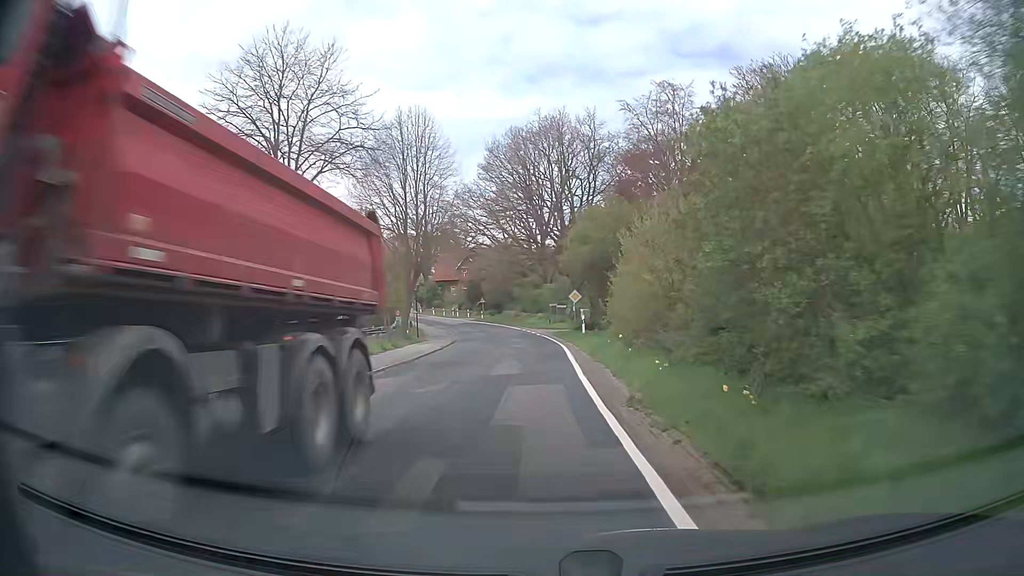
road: secondary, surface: asphalt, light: Day
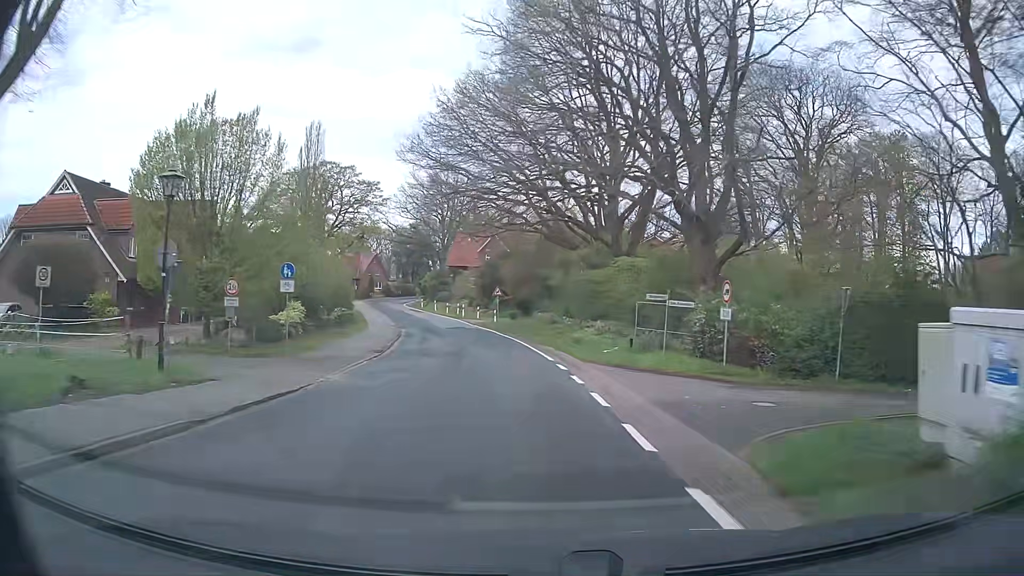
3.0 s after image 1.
(-0.9, +38.3) m; -4°
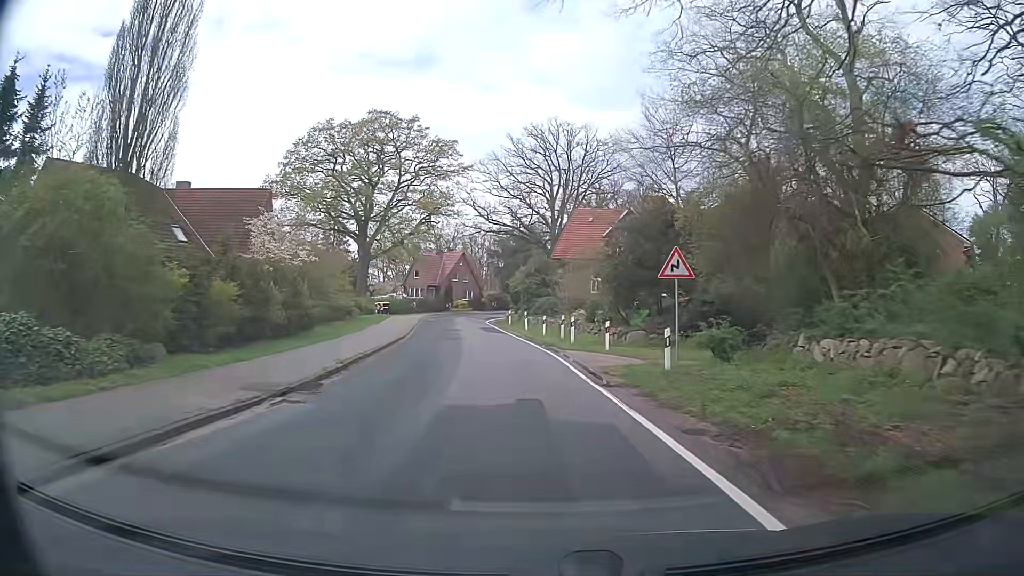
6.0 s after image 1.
(-3.1, +37.9) m; -10°
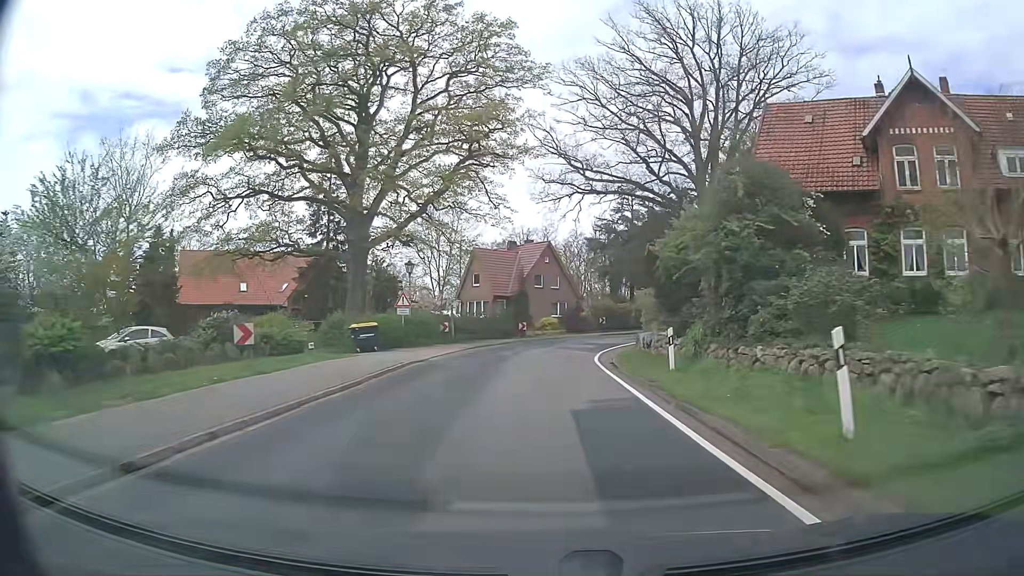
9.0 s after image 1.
(-3.0, +37.4) m; -9°
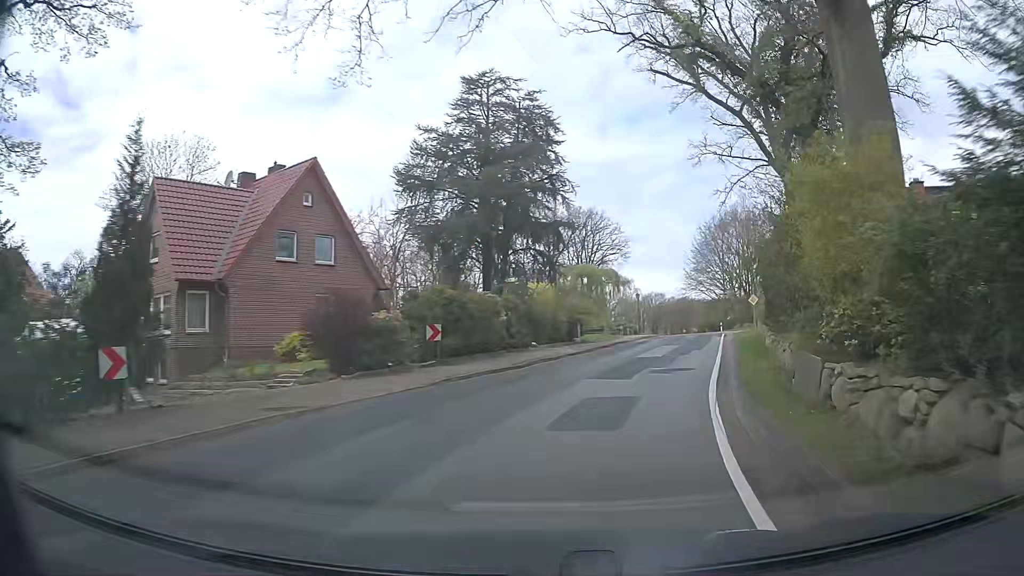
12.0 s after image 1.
(+2.4, +37.1) m; +14°
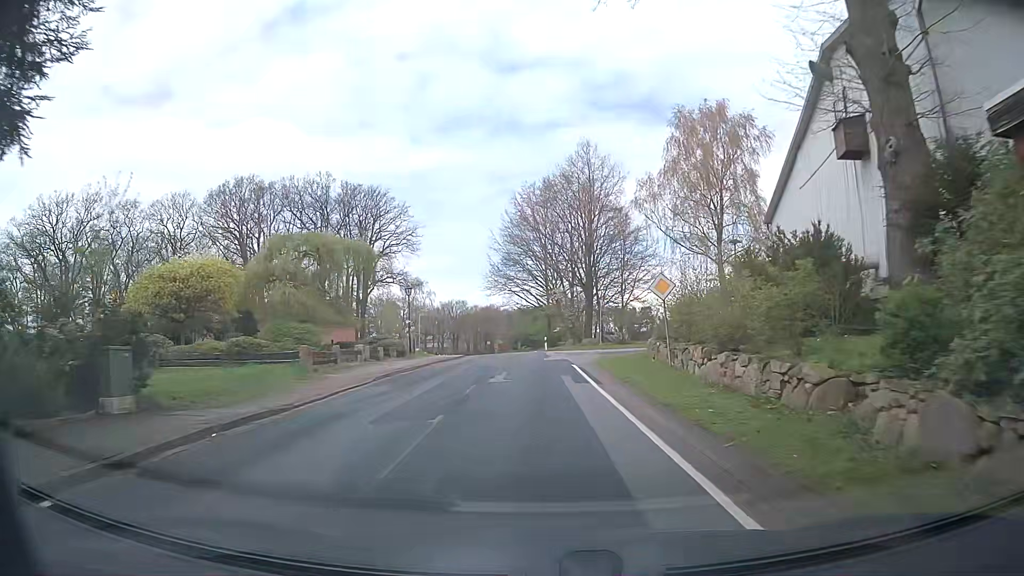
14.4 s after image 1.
(+6.1, +28.7) m; +17°
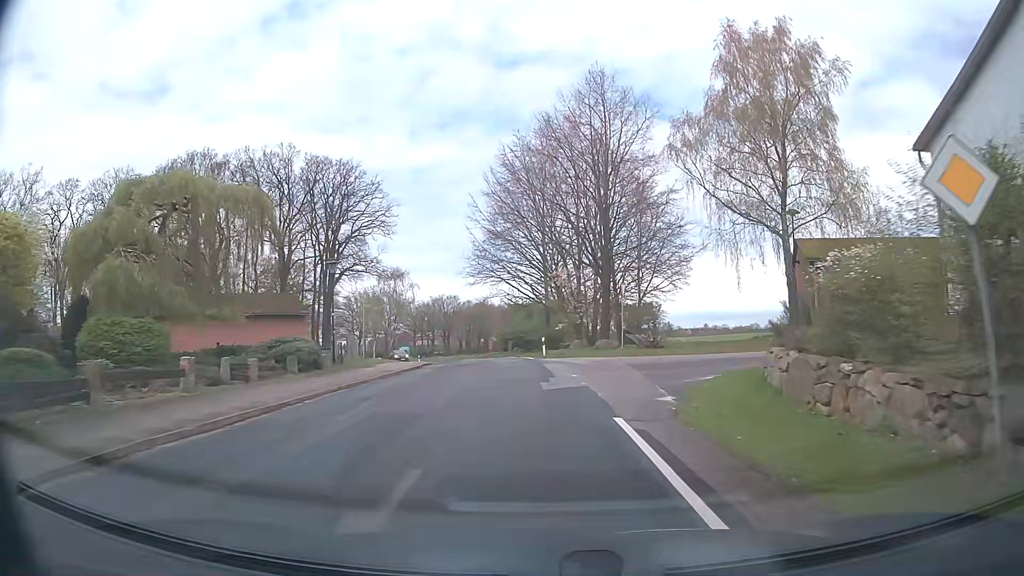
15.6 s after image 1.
(+0.1, +14.9) m; 0°
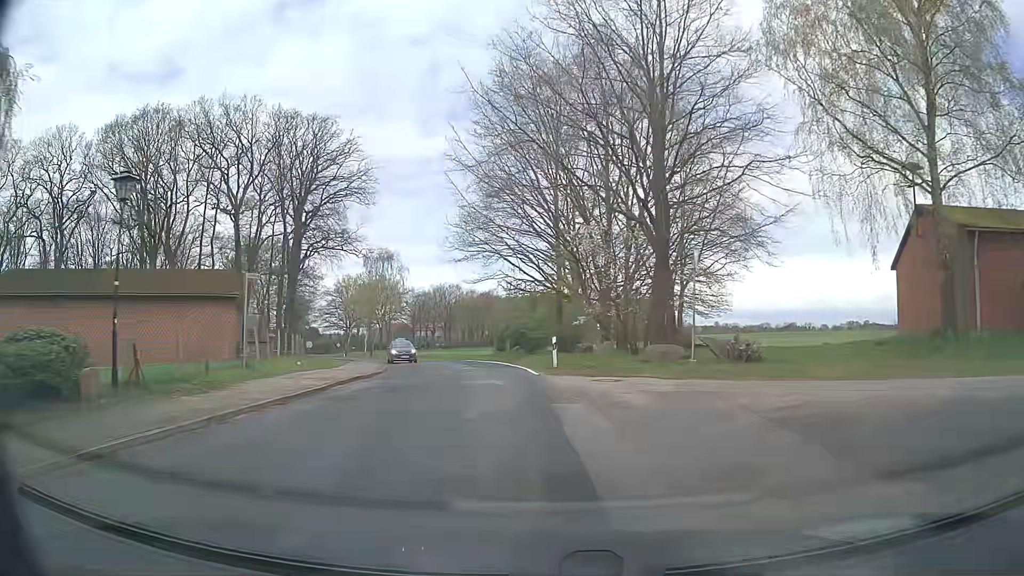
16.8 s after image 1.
(+0.1, +15.0) m; 0°
(0, +10) (-1, +20) (-3, +30) (-5, +40) (-8, +49) (-12, +58) (-16, +67) (-20, +77) (-24, +86) (-28, +95) m
